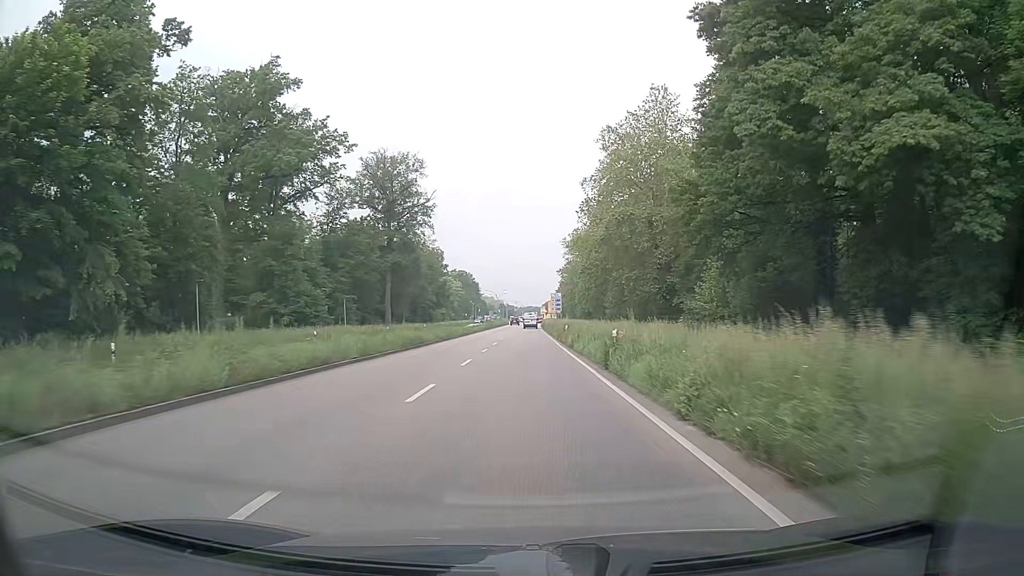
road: primary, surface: asphalt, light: Day
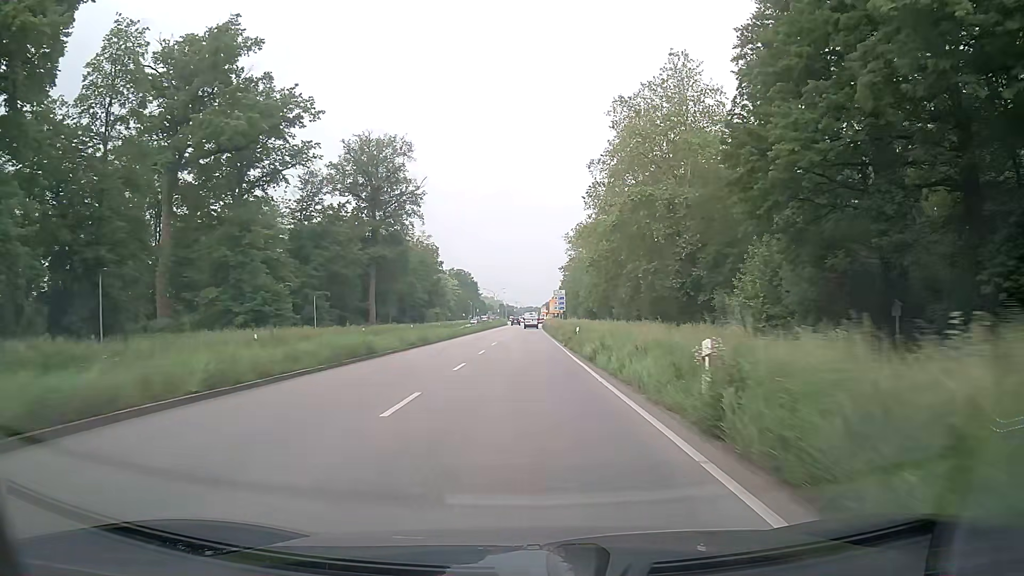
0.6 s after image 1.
(0.0, +10.9) m; 0°
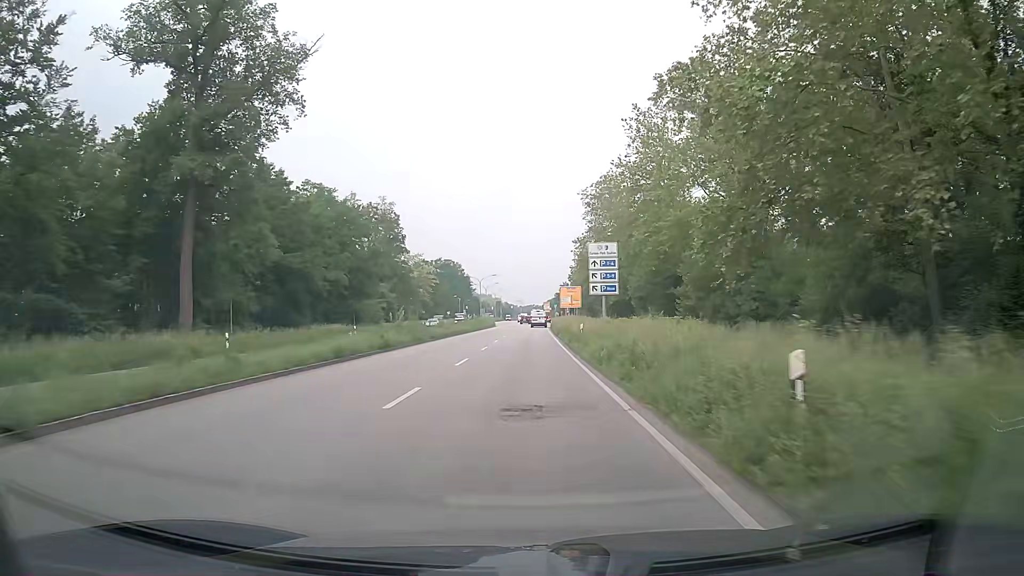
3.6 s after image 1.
(-0.1, +54.3) m; 0°
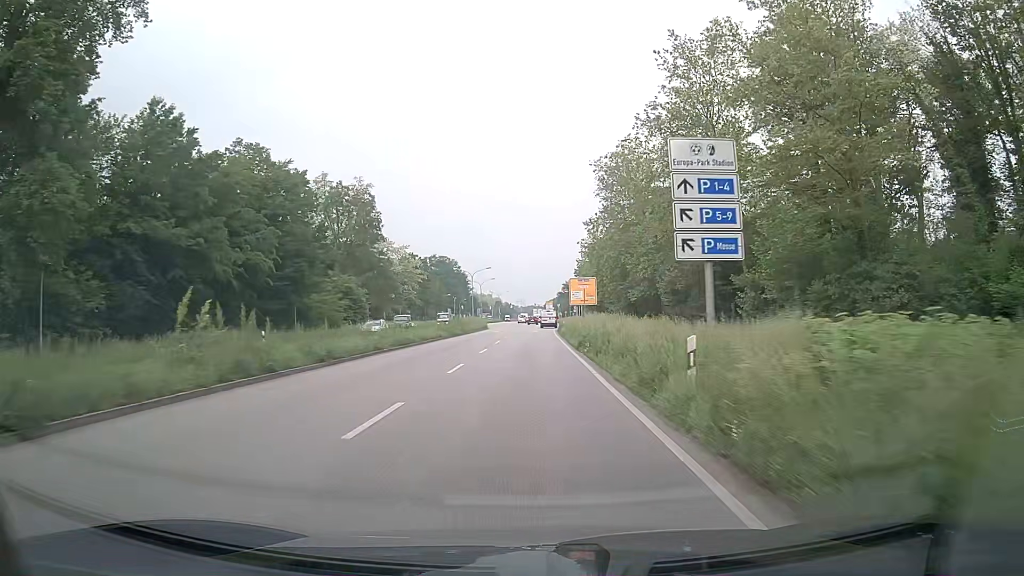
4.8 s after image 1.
(-0.1, +20.9) m; 0°
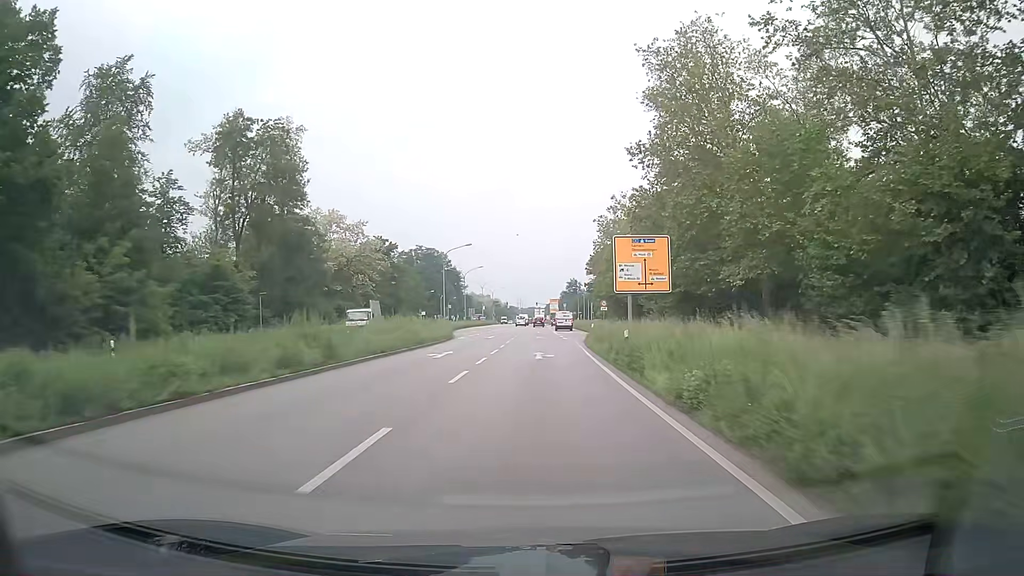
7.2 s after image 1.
(-0.1, +38.9) m; 0°
(0, +10) (0, +20) (0, +30) (0, +40) (0, +50) (0, +60) (0, +70) (0, +80) (0, +90) (0, +100) m
